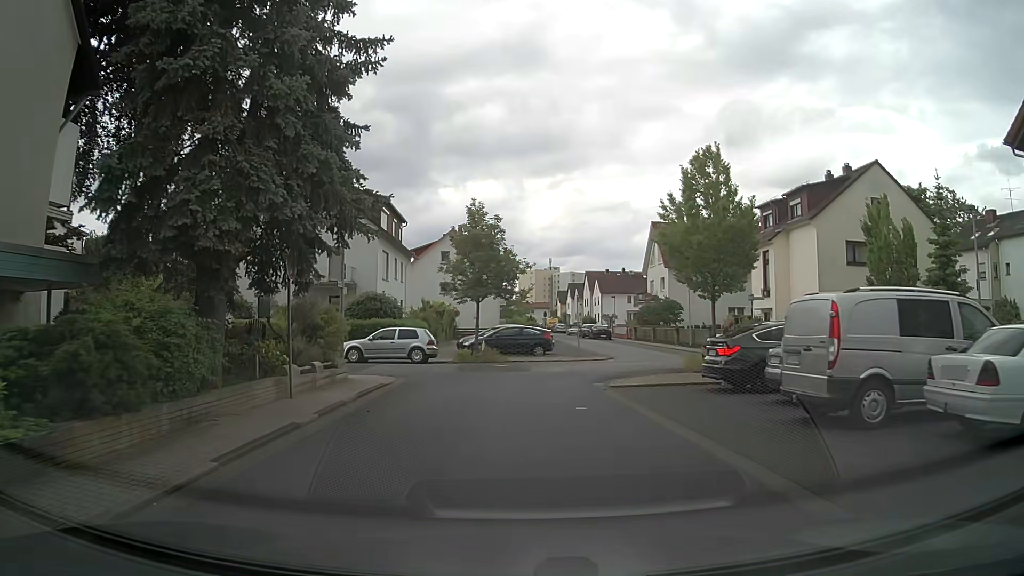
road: residential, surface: asphalt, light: Day
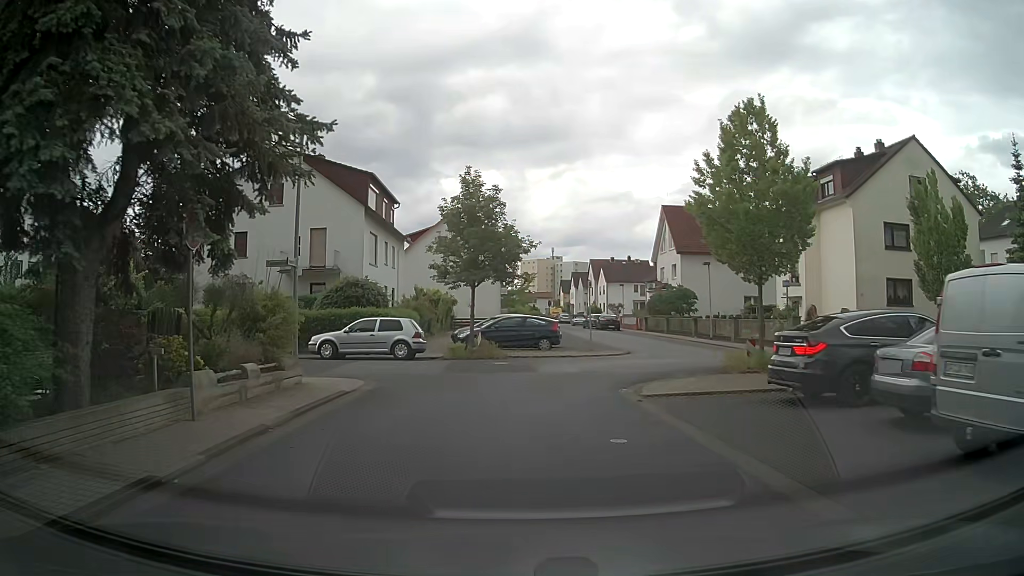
(0.0, +4.0) m; -1°
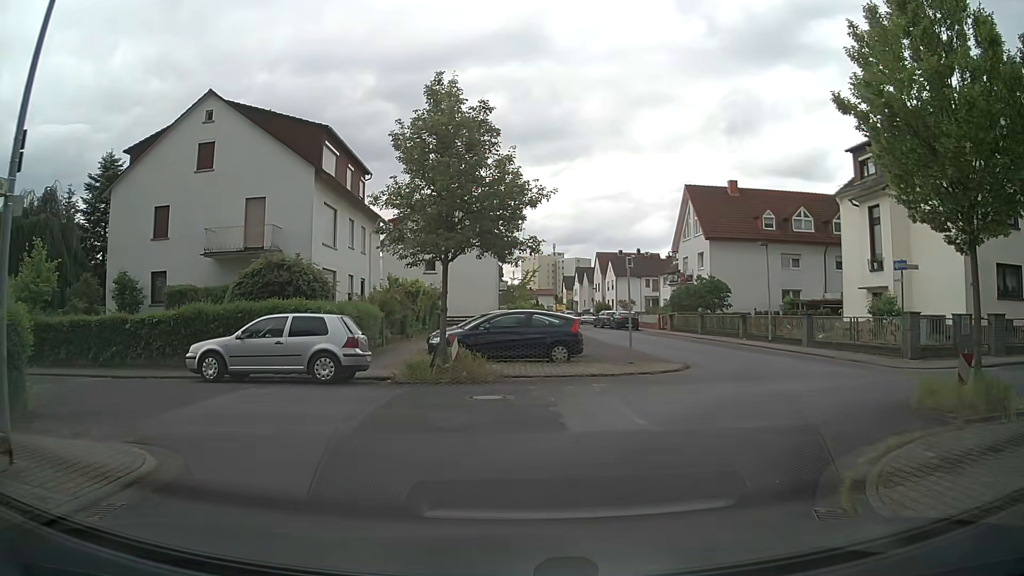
(+0.1, +8.9) m; +1°
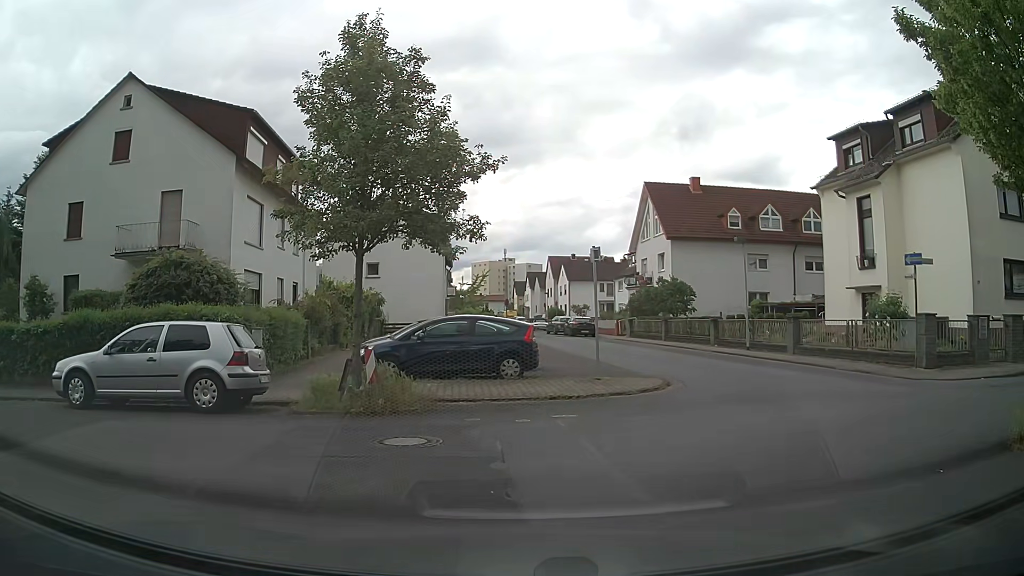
(+0.1, +3.1) m; +4°
